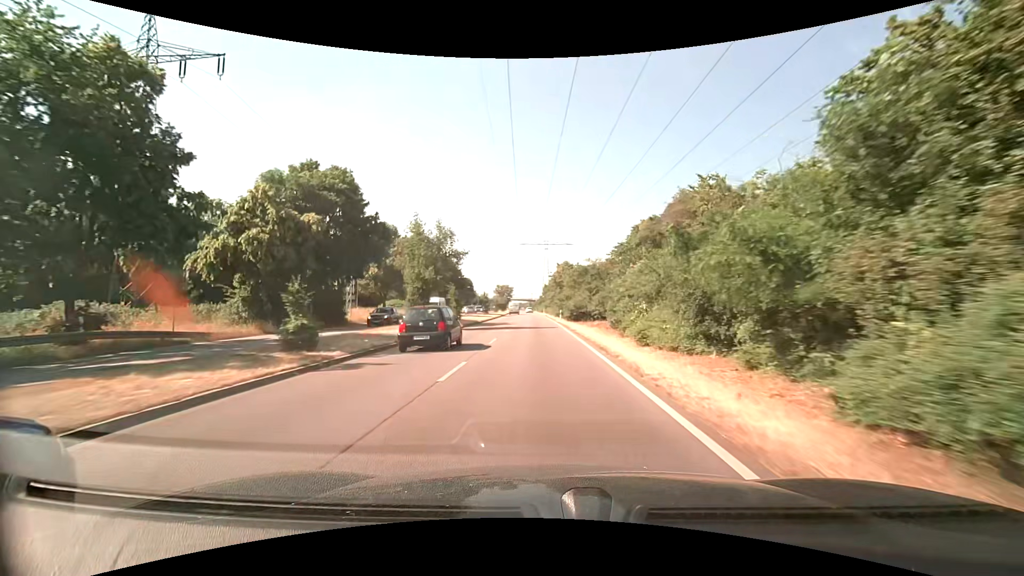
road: primary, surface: asphalt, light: Day
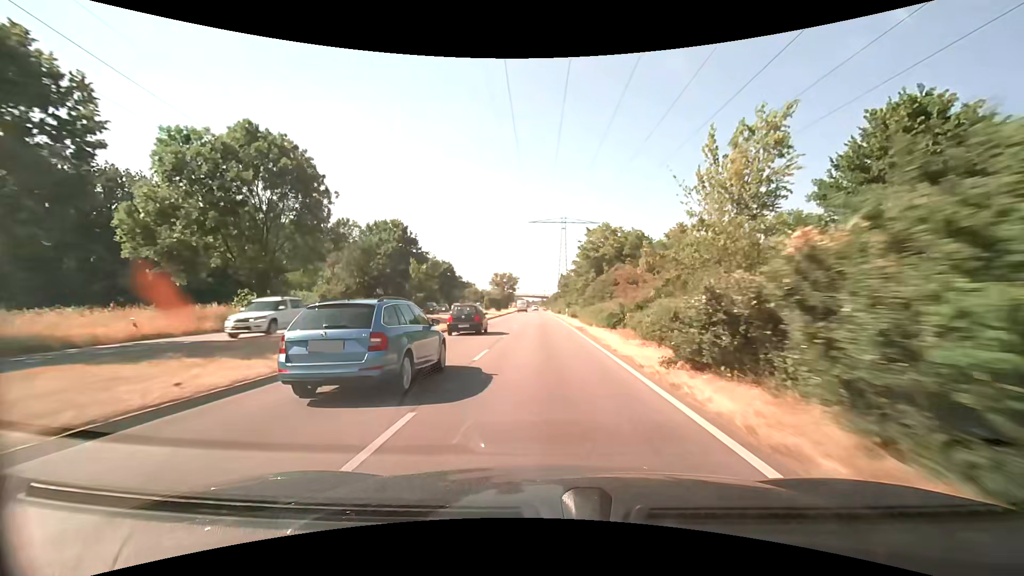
(-1.2, +51.5) m; -2°
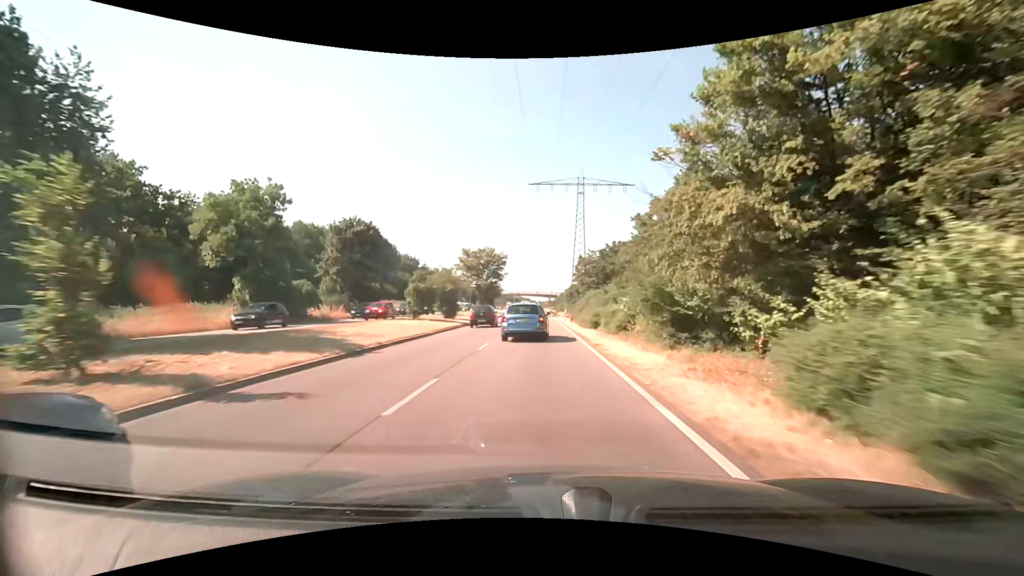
(-0.1, +51.8) m; -1°
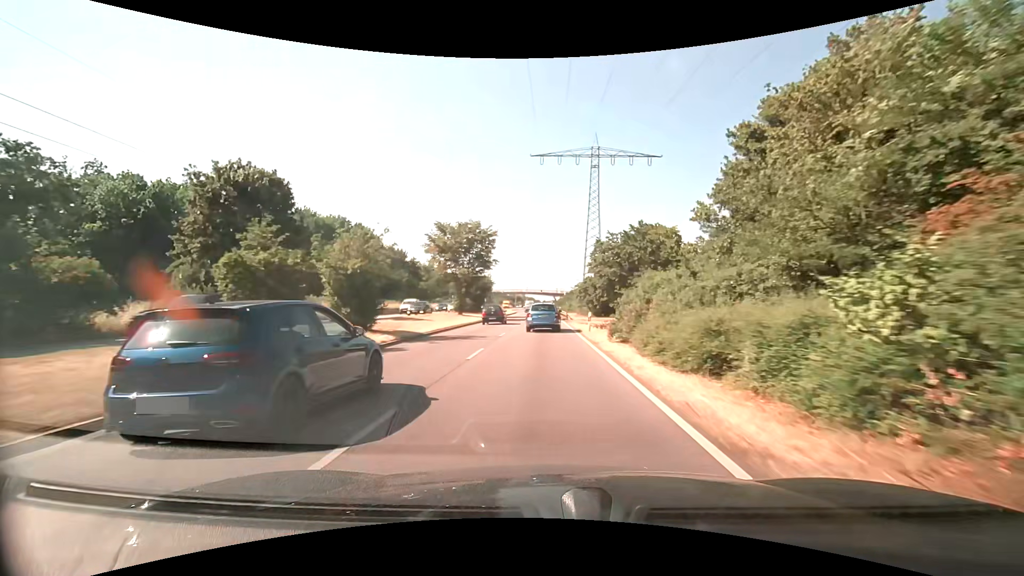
(-0.2, +20.8) m; 0°
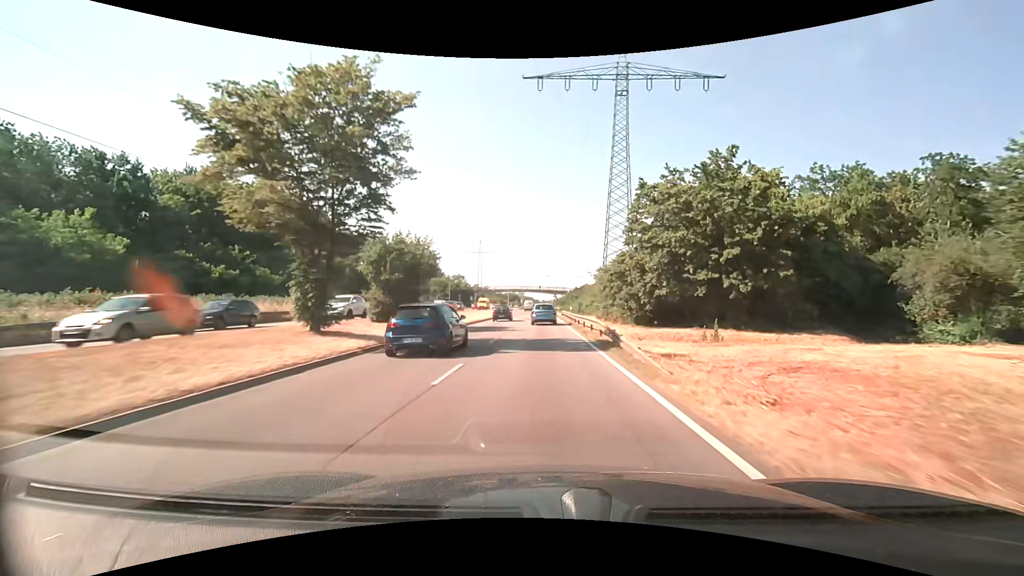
(-0.2, +31.3) m; 0°
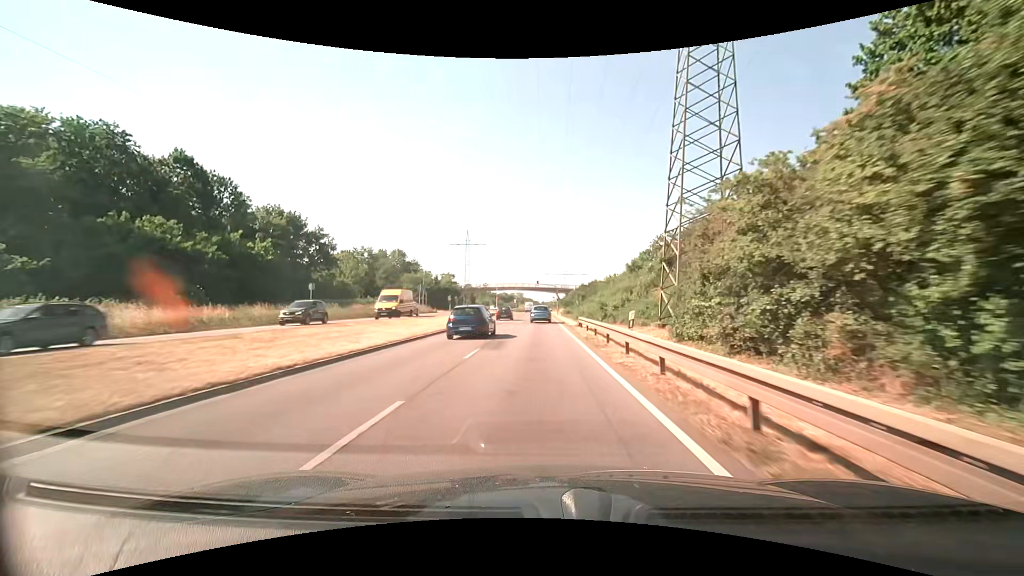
(+0.1, +31.5) m; 0°
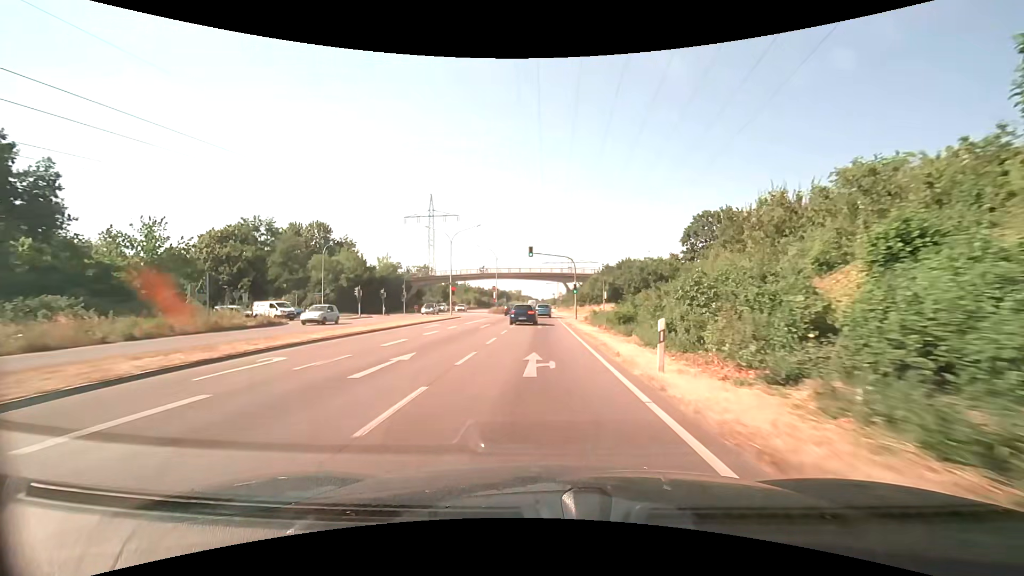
(-0.3, +53.0) m; 0°
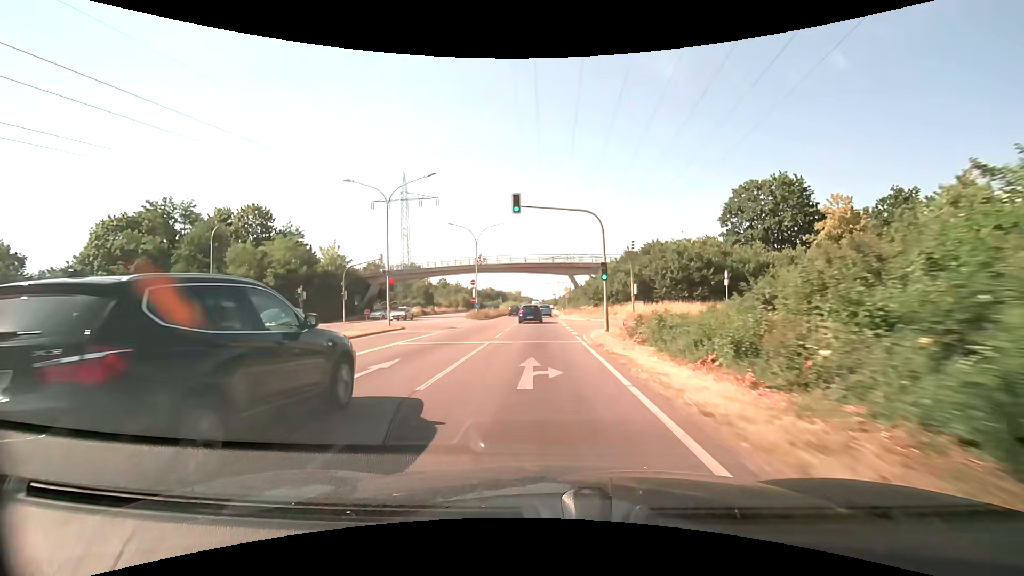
(0.0, +21.4) m; 0°
(0, +10) (0, +20) (0, +30) (0, +40) (0, +50) (0, +60) (0, +70) (-1, +80) (-1, +90) (-1, +100) m
